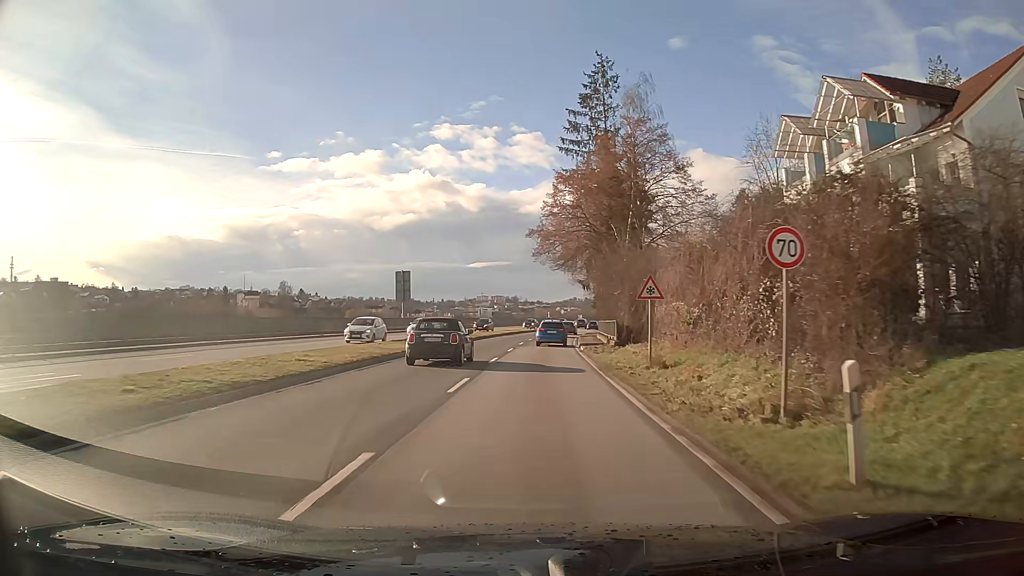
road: primary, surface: asphalt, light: Day
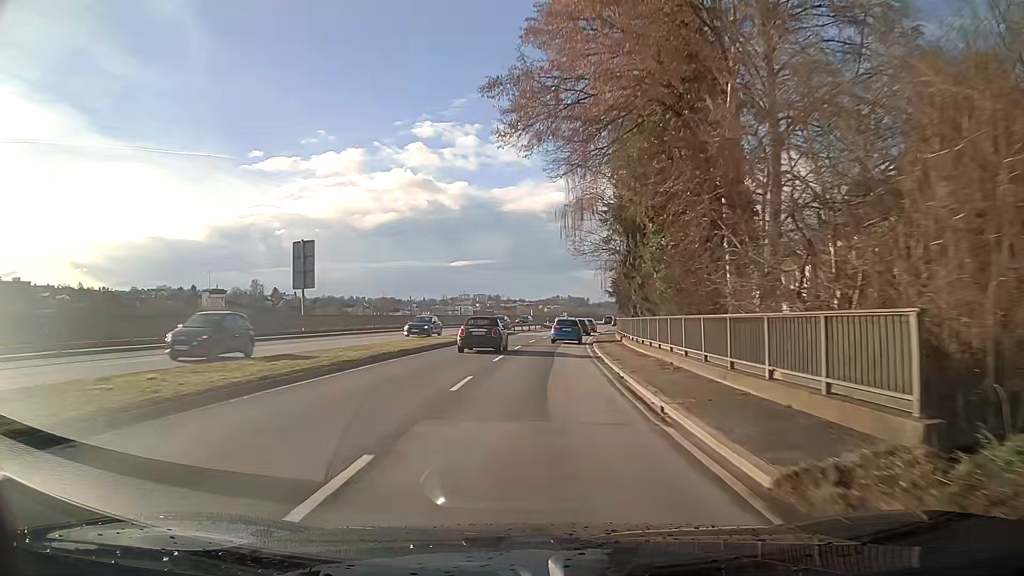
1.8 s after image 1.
(+0.4, +27.8) m; +2°
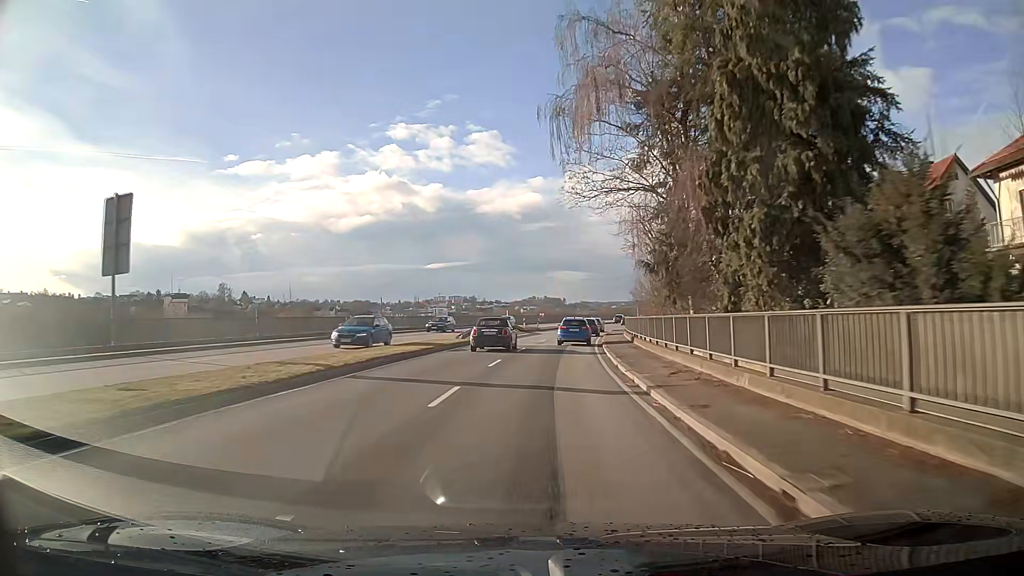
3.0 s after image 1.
(+0.3, +20.4) m; +2°
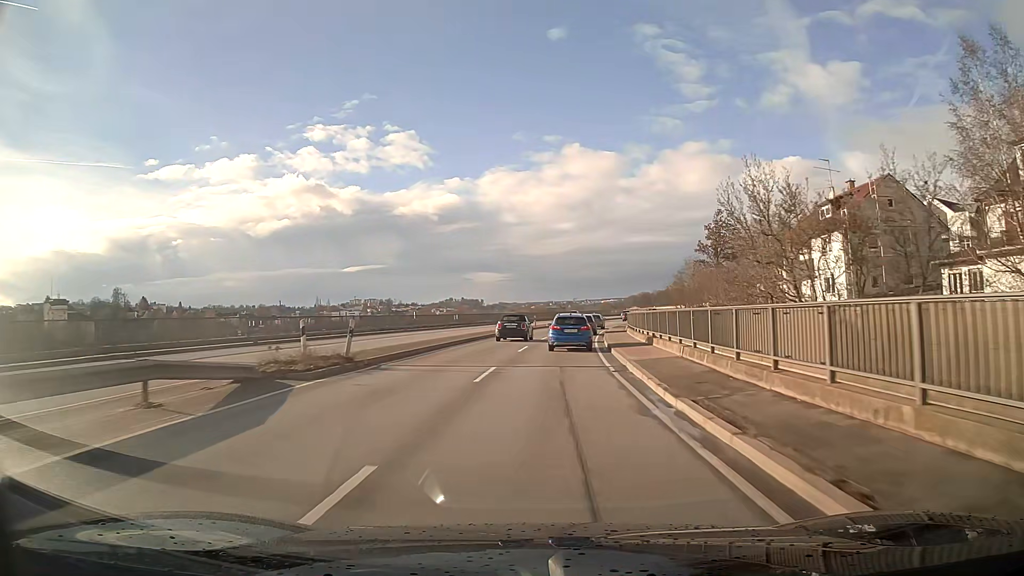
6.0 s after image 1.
(+3.0, +49.8) m; +7°
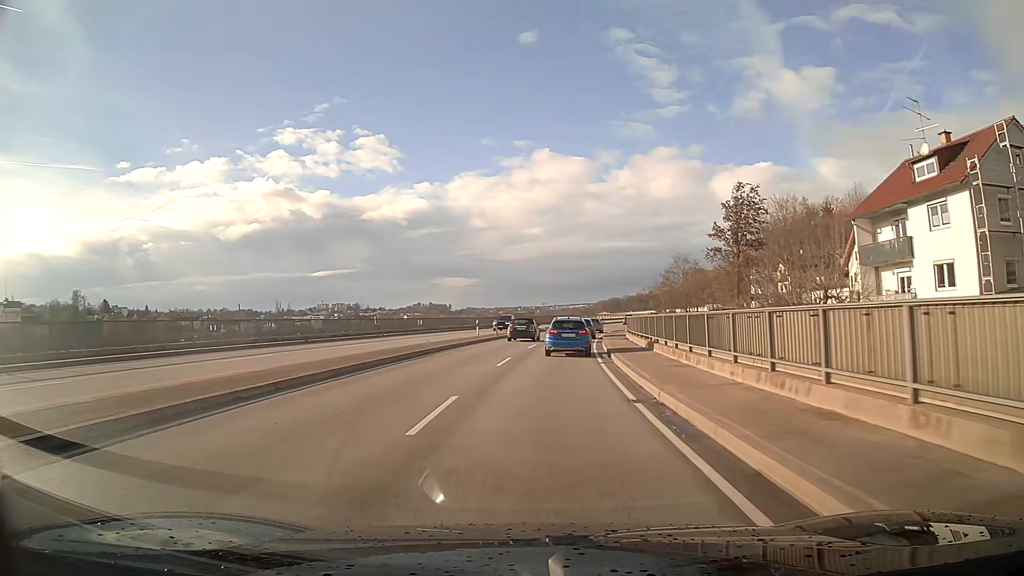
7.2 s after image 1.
(+0.4, +18.0) m; +3°
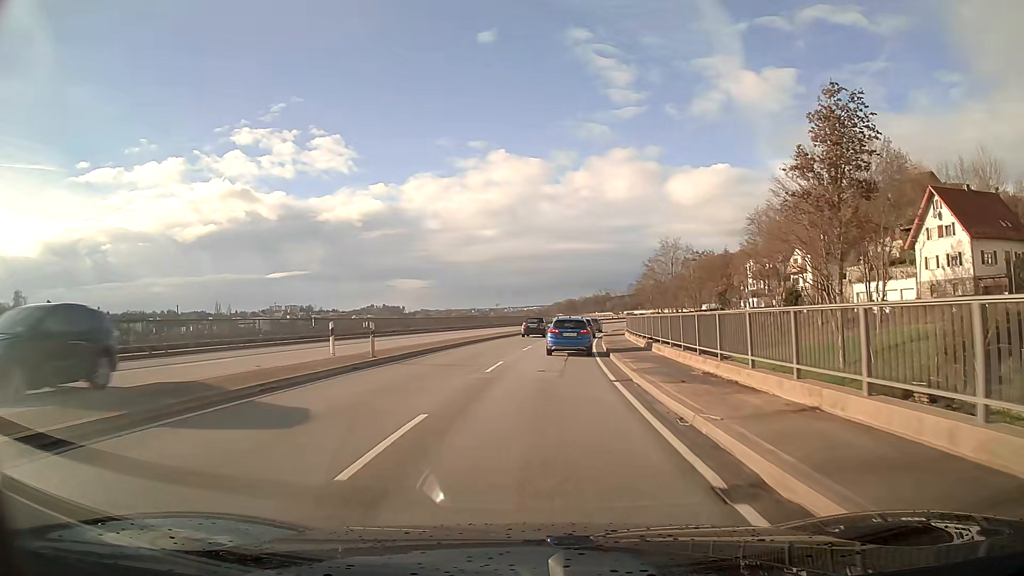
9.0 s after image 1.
(+0.9, +26.5) m; +4°
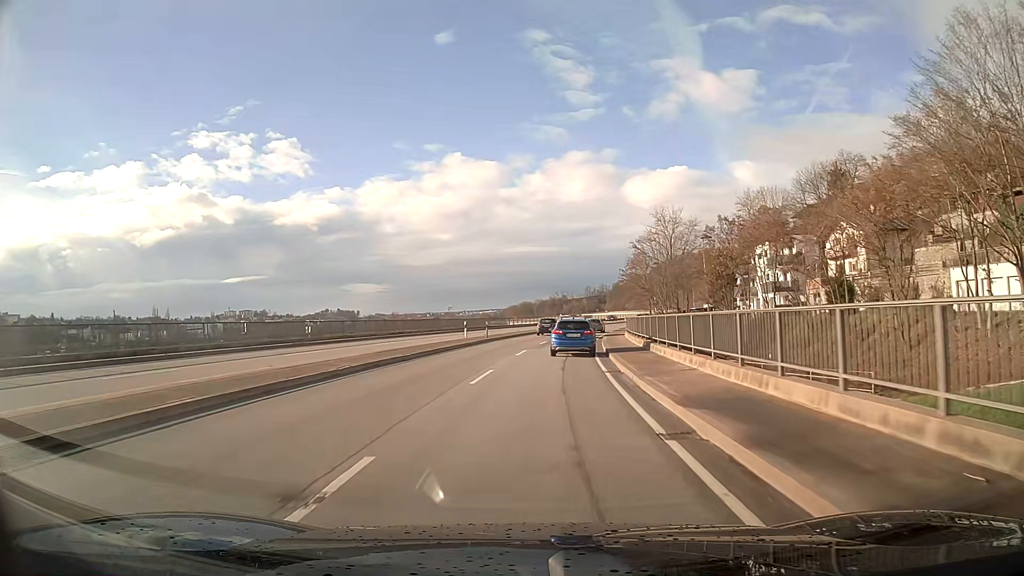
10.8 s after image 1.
(+0.9, +26.8) m; +4°
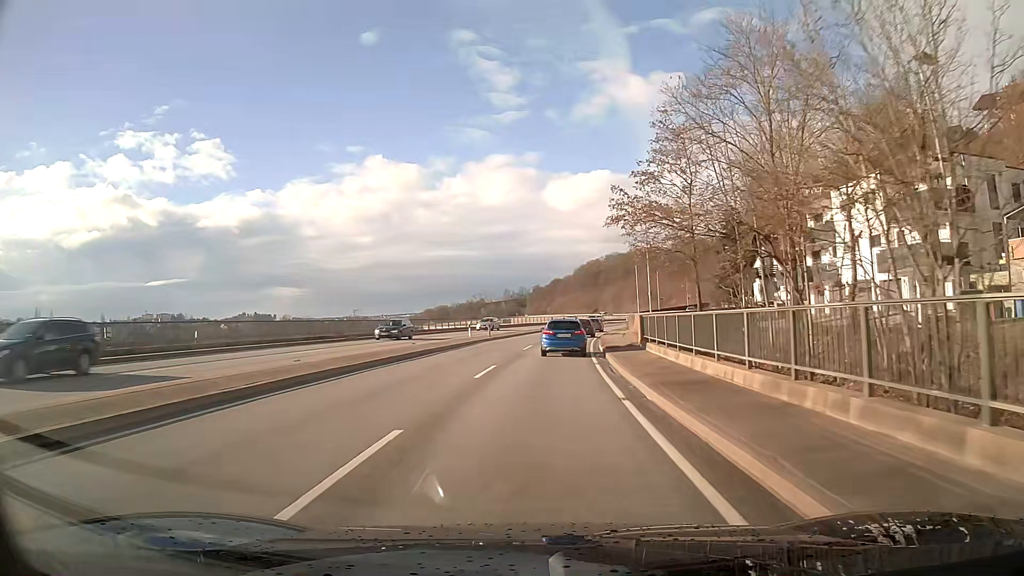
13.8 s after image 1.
(+2.7, +46.5) m; +7°
(0, +10) (0, +20) (+1, +30) (+2, +40) (+3, +50) (+4, +60) (+6, +70) (+8, +79) (+10, +89) (+12, +99) m
